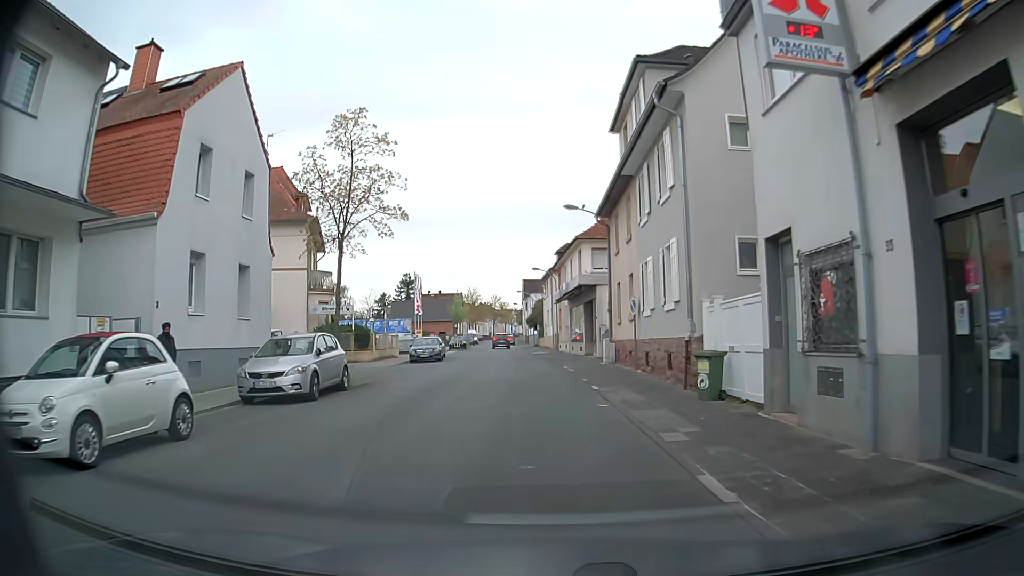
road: residential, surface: asphalt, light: Day
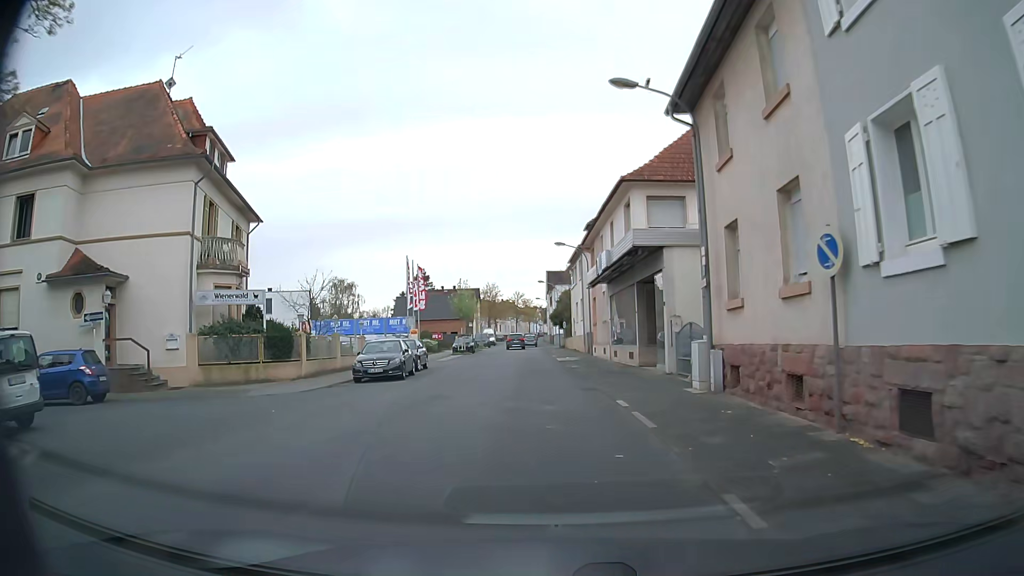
(-0.4, +14.8) m; -3°
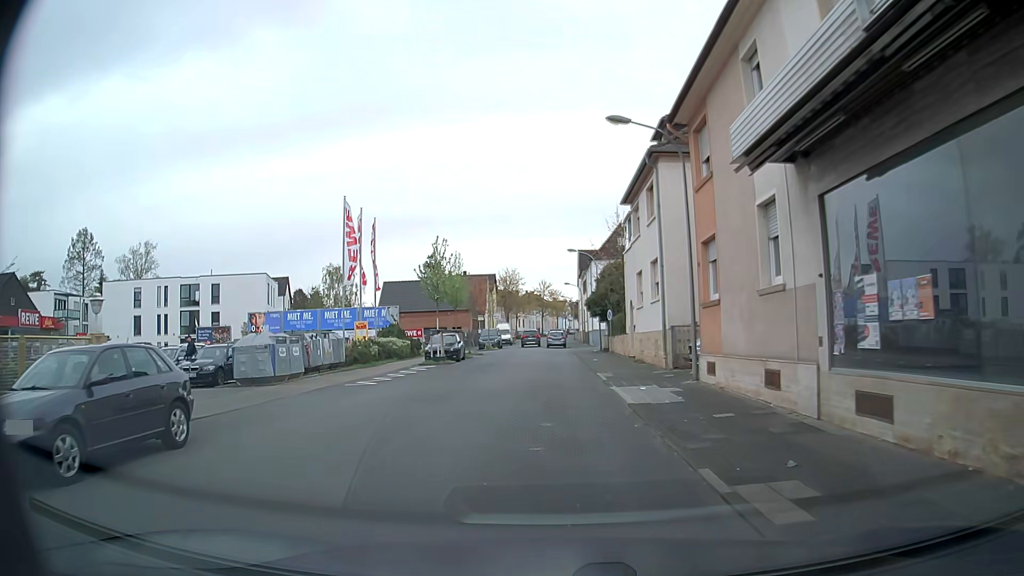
(-0.2, +23.1) m; -1°
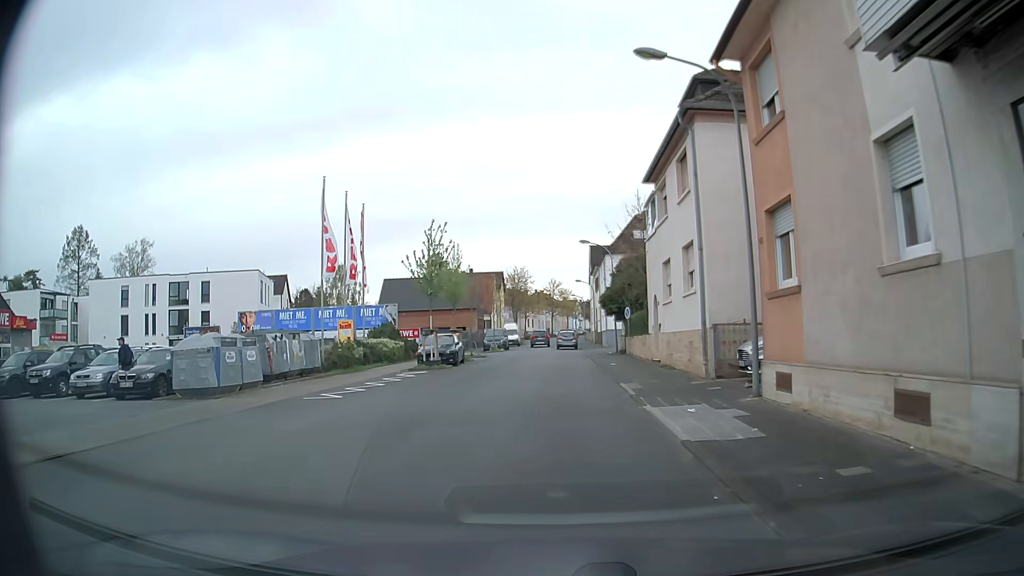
(-0.1, +4.3) m; -1°
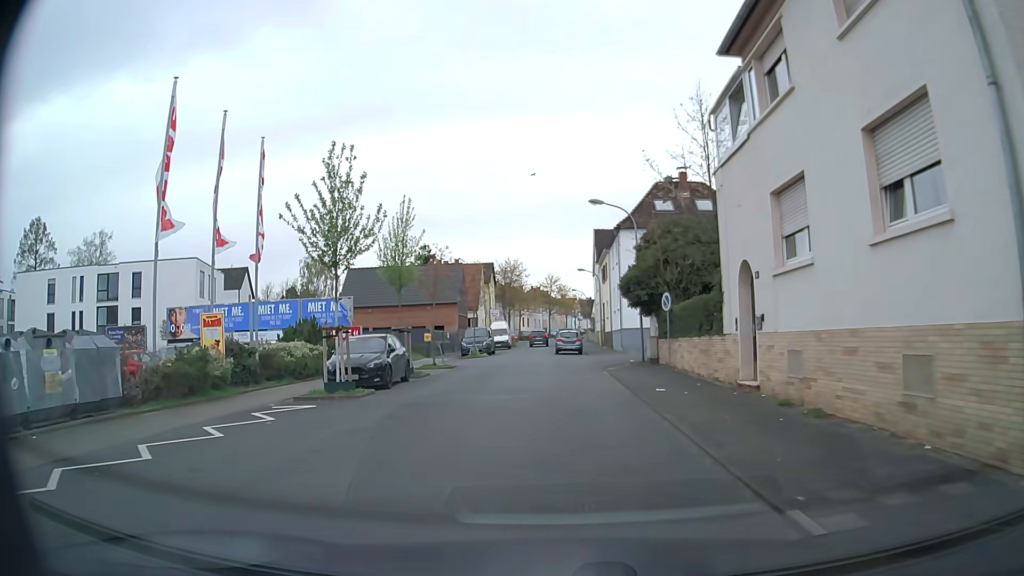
(-0.2, +12.4) m; 0°
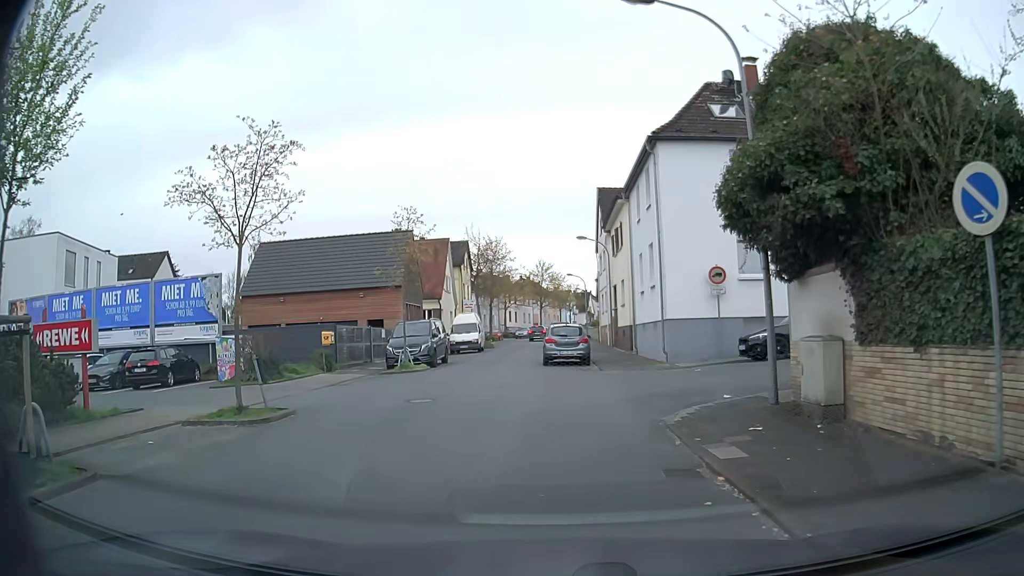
(+0.1, +17.6) m; 0°
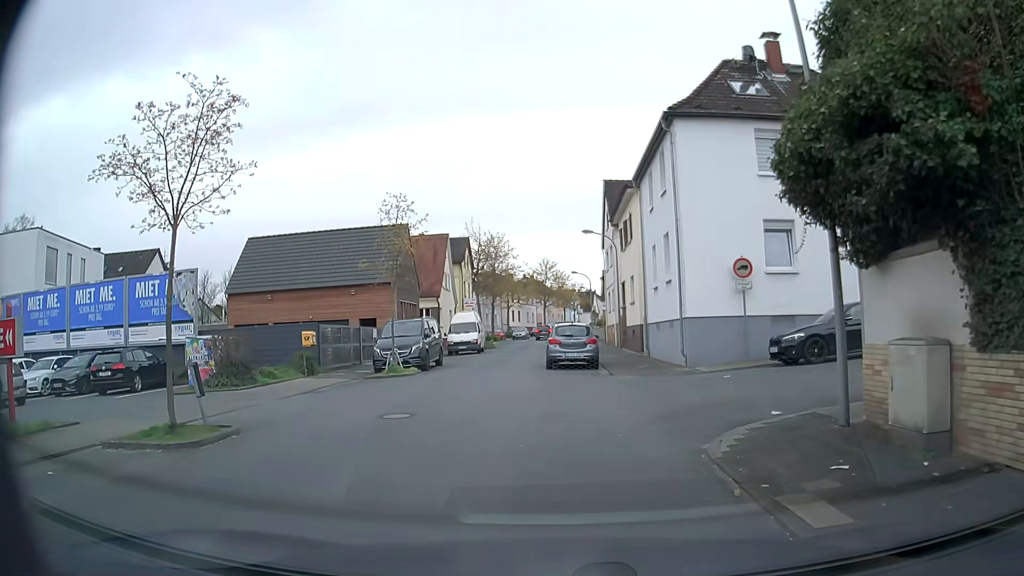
(0.0, +2.4) m; -1°
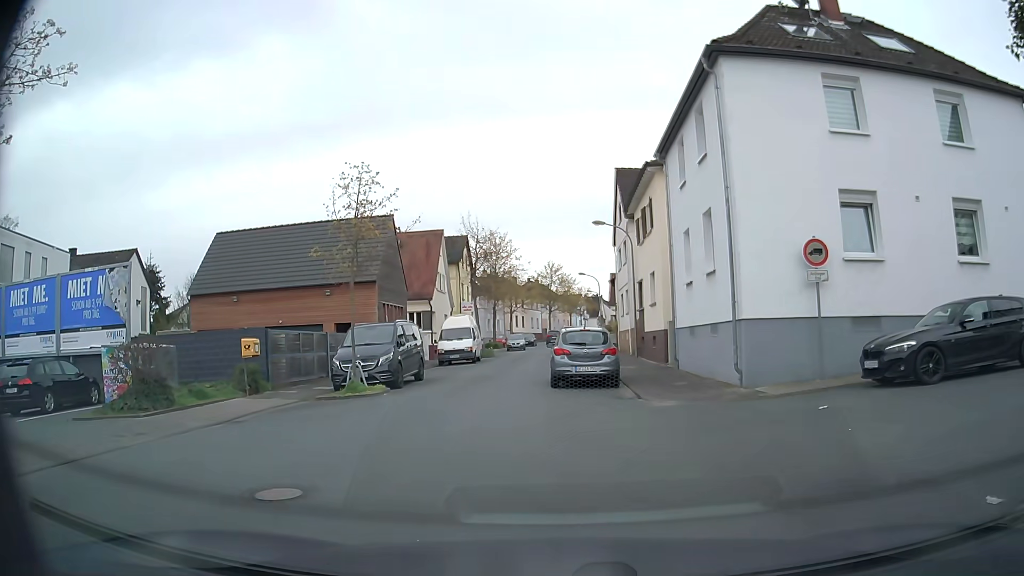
(0.0, +5.0) m; 0°
